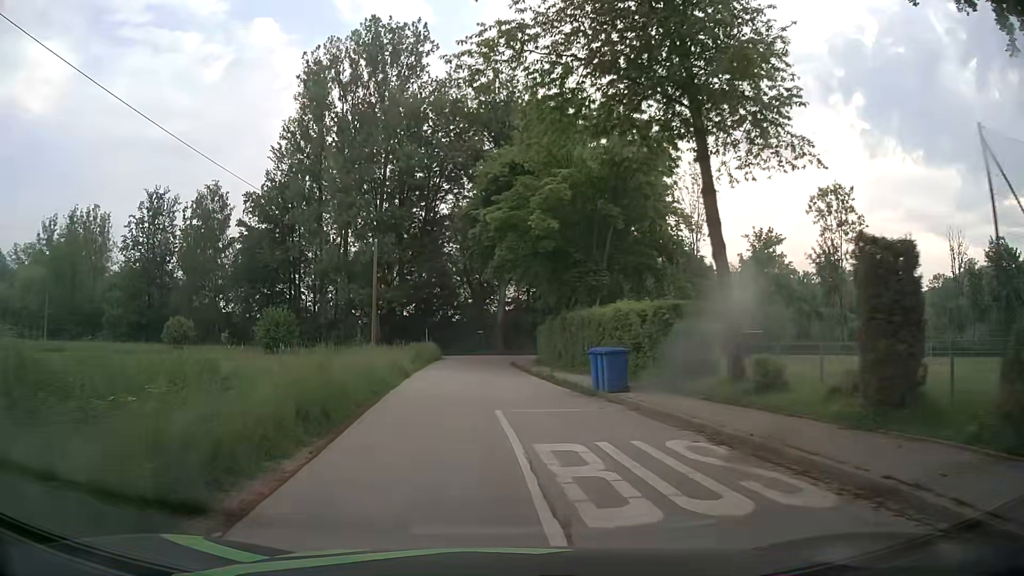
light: Day
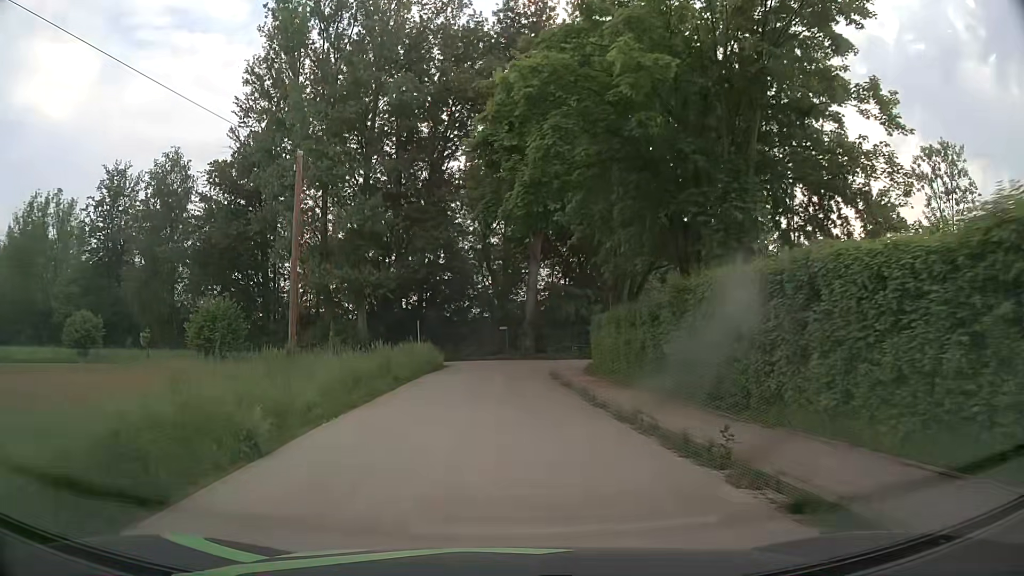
(-0.4, +17.6) m; -2°
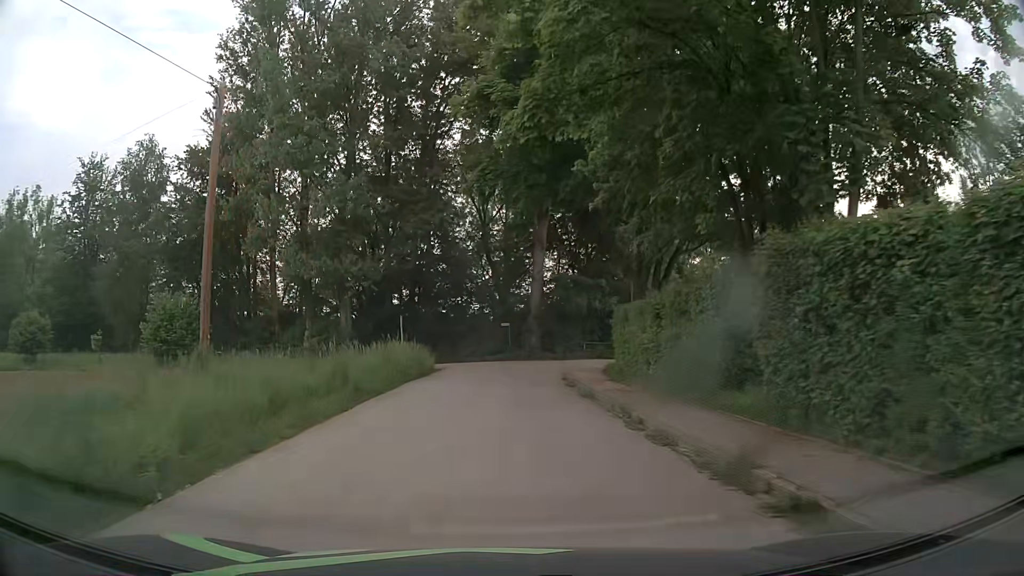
(0.0, +5.7) m; 0°
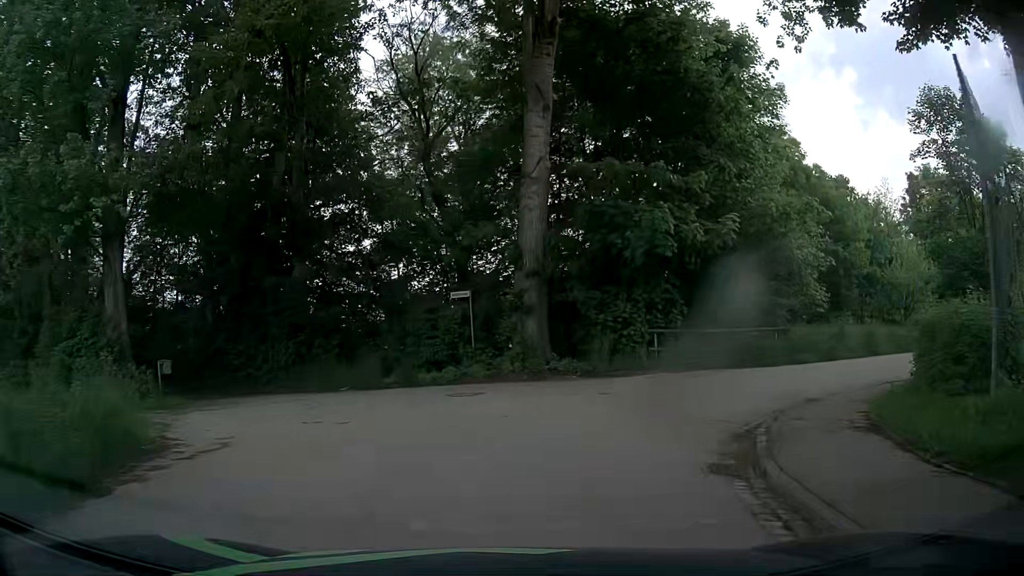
(+0.1, +24.5) m; +1°
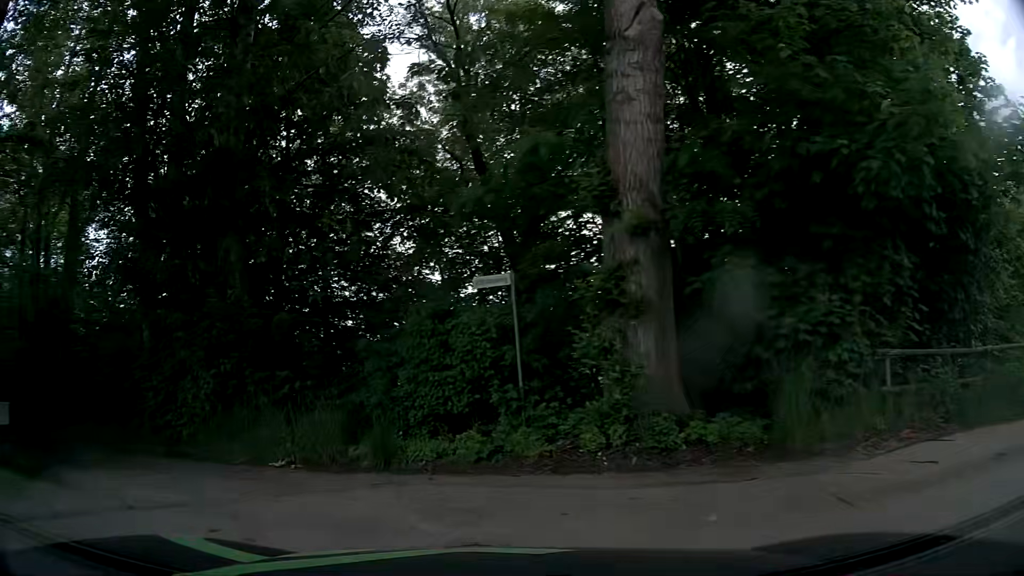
(+0.2, +8.8) m; -5°
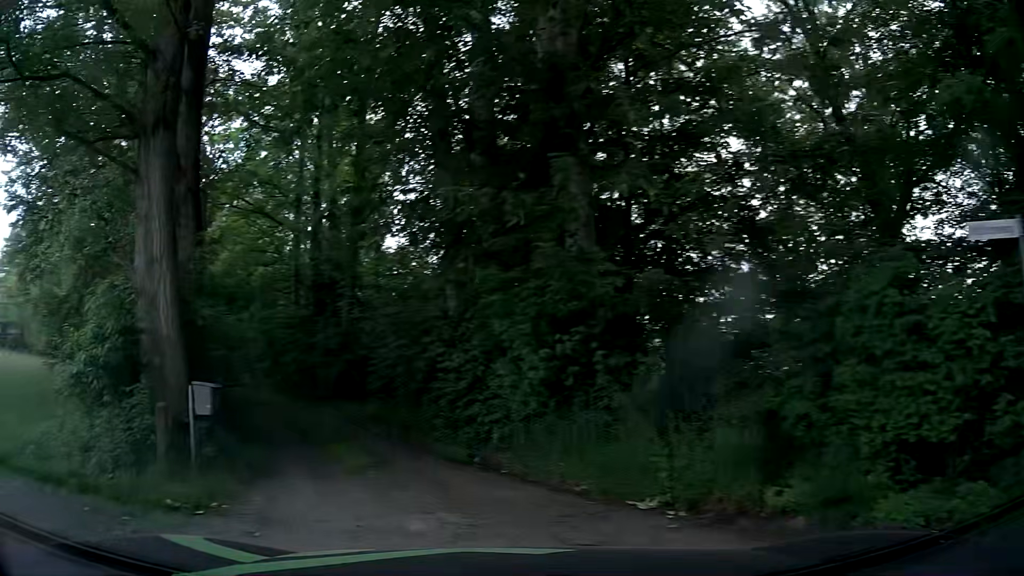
(-0.8, +3.6) m; -28°
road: residential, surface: asphalt
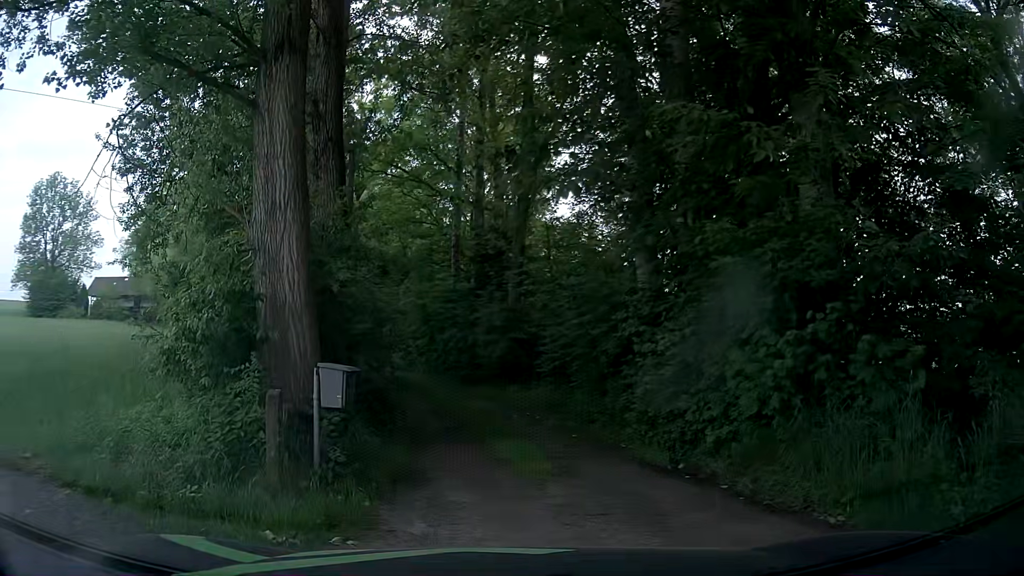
(-0.3, +1.8) m; -11°
